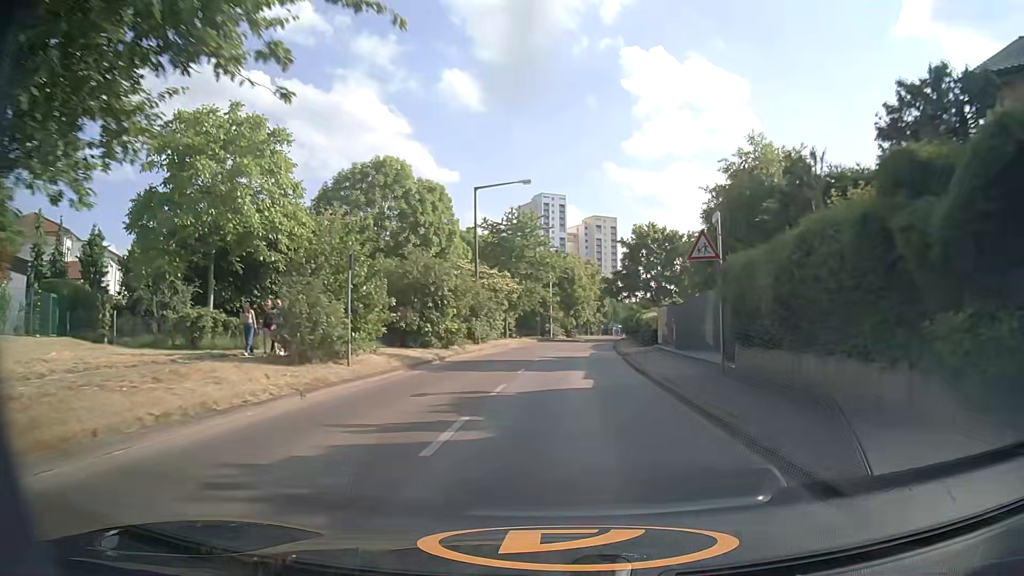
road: tertiary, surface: concrete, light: Day
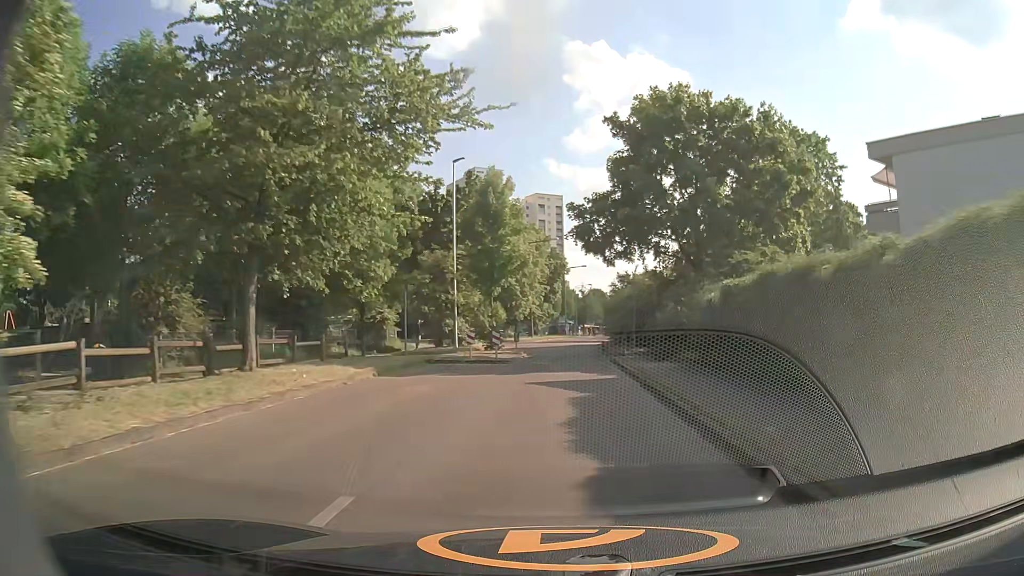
(+1.7, +39.6) m; +5°
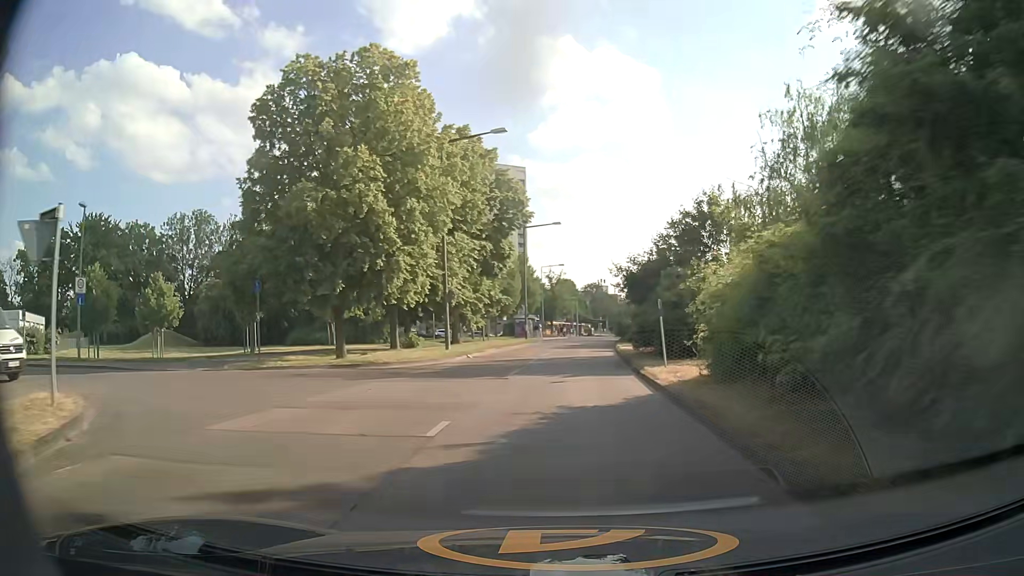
(+1.3, +39.1) m; +3°
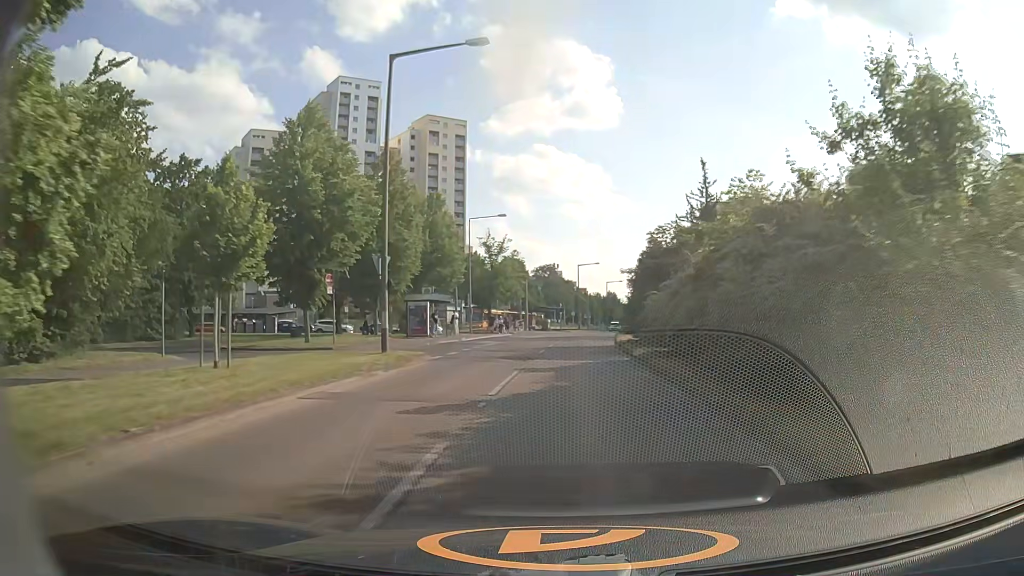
(+1.2, +38.0) m; +4°
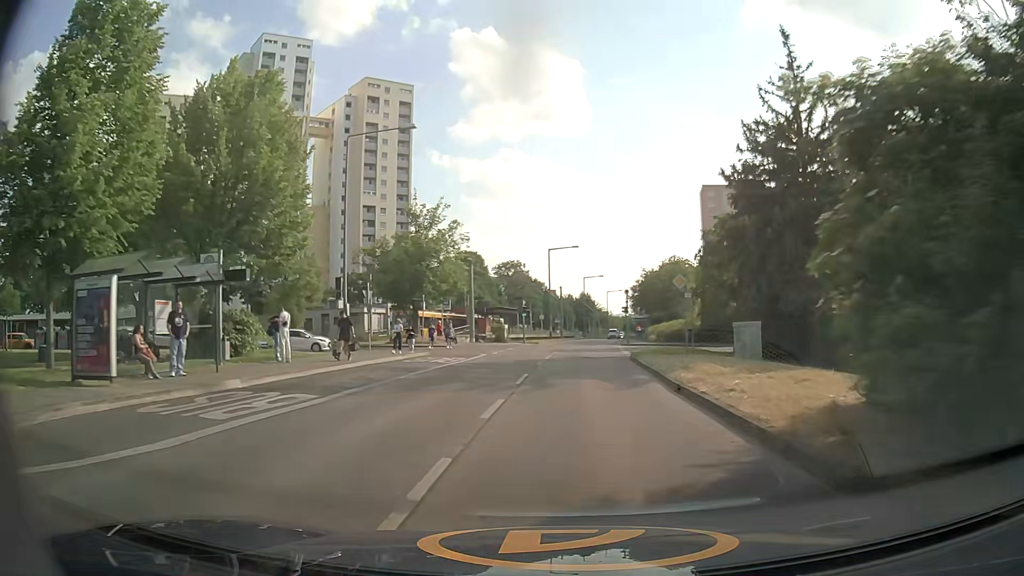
(+0.8, +28.7) m; +3°
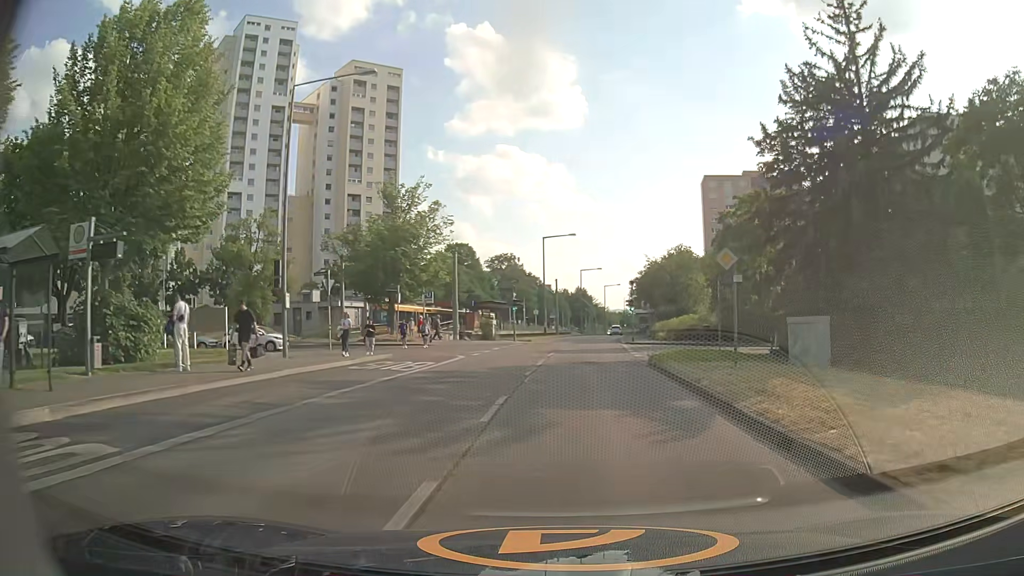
(0.0, +6.6) m; +1°
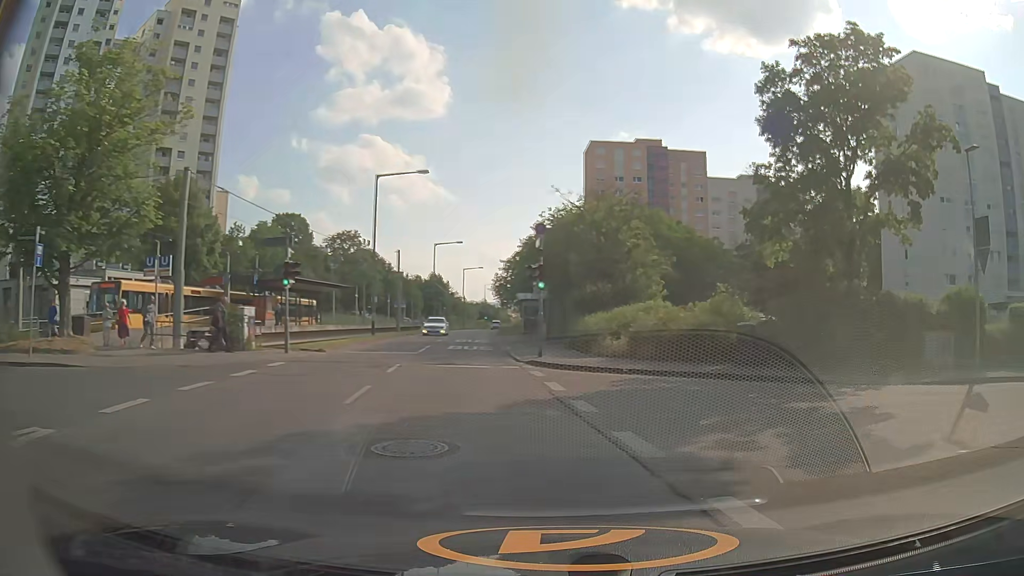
(+0.9, +25.5) m; +13°
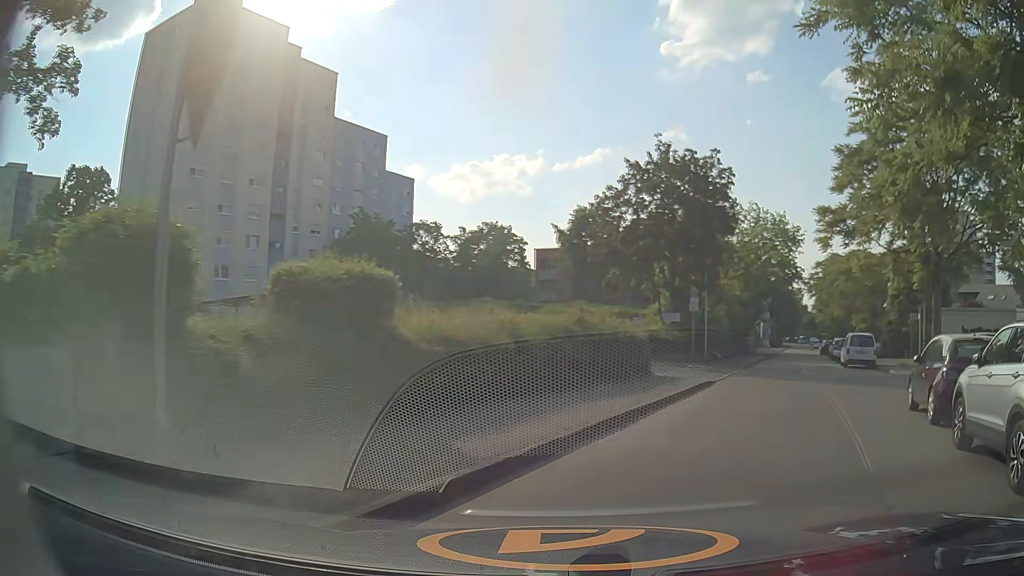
(+7.1, +11.5) m; +63°
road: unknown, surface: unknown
(+2, +10) (+6, +19) (+10, +28) (+13, +38) (+17, +47) (+20, +56) (+24, +66) (+28, +75) (+31, +84) (+35, +94) m
